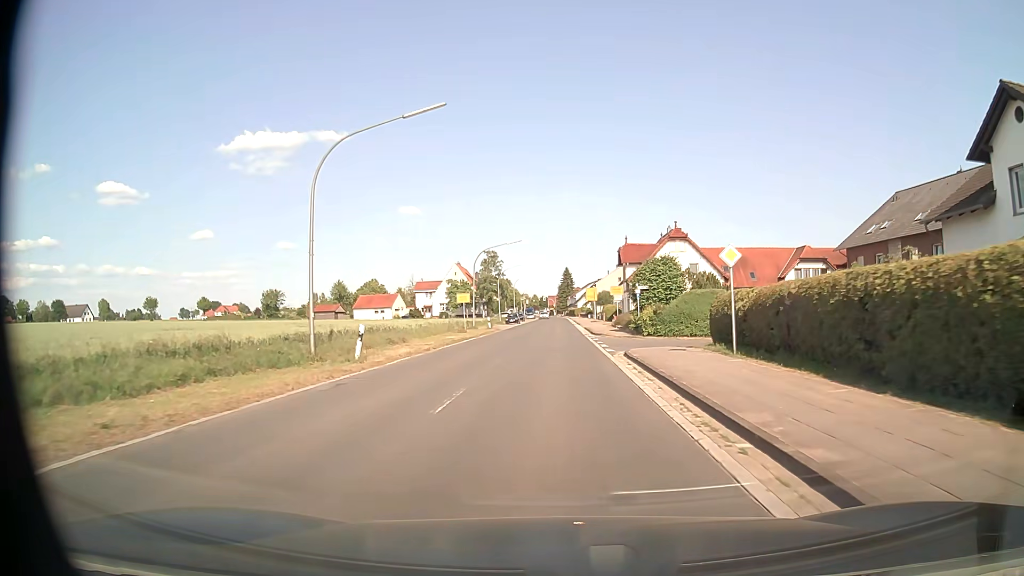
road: secondary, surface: asphalt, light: Day
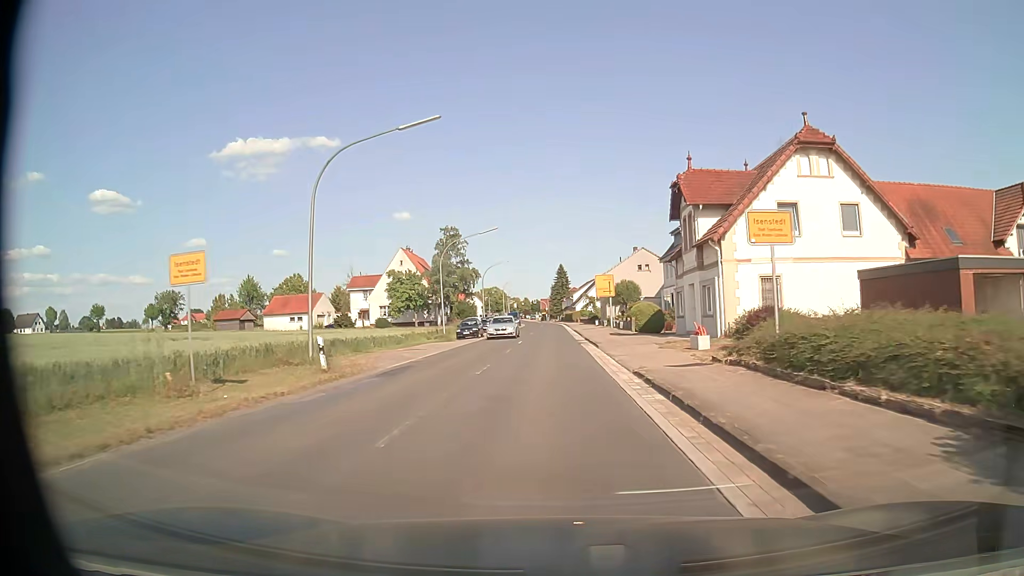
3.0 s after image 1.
(+0.2, +38.2) m; 0°
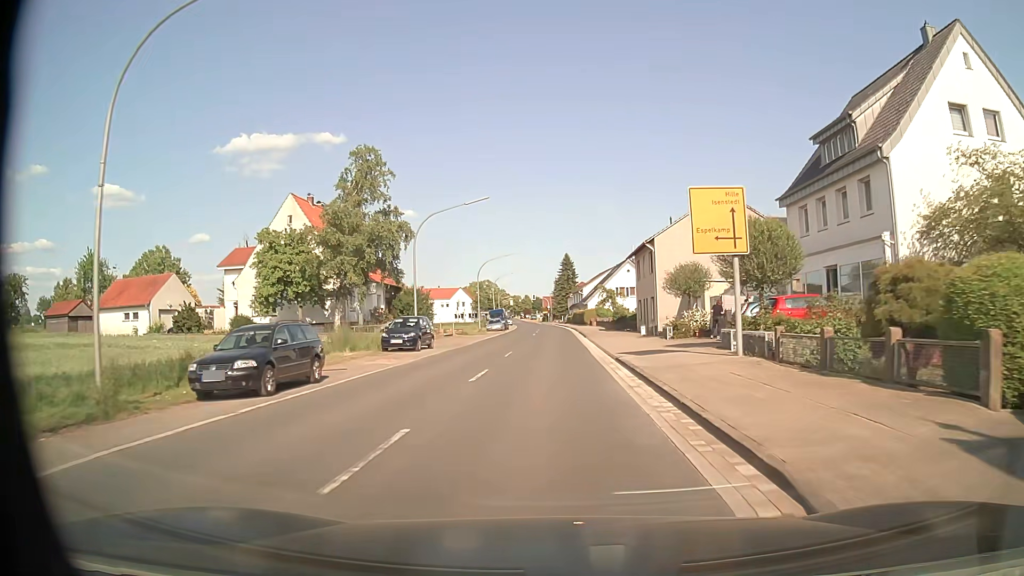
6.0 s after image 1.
(0.0, +38.1) m; 0°
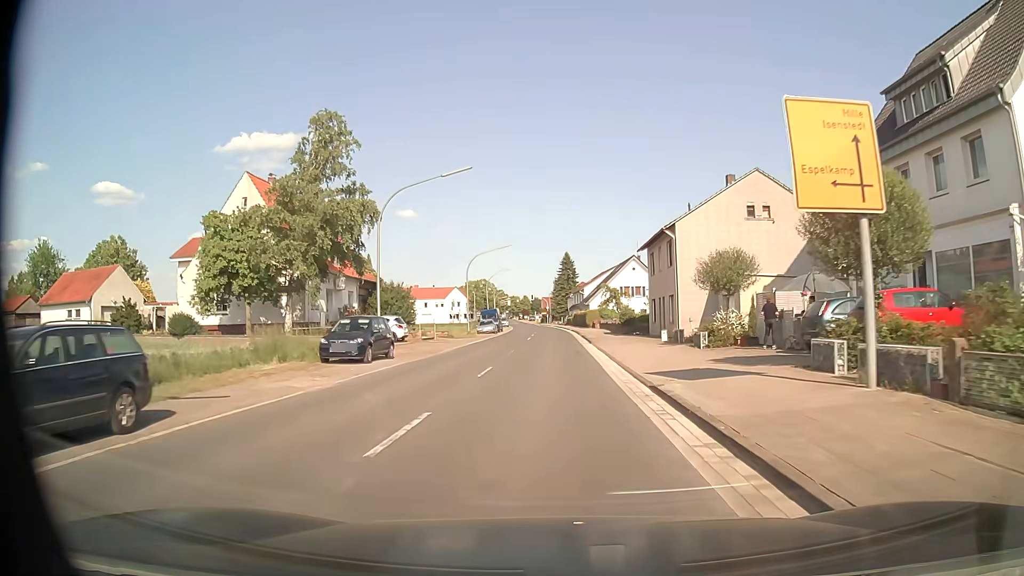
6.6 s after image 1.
(-0.1, +7.7) m; -1°
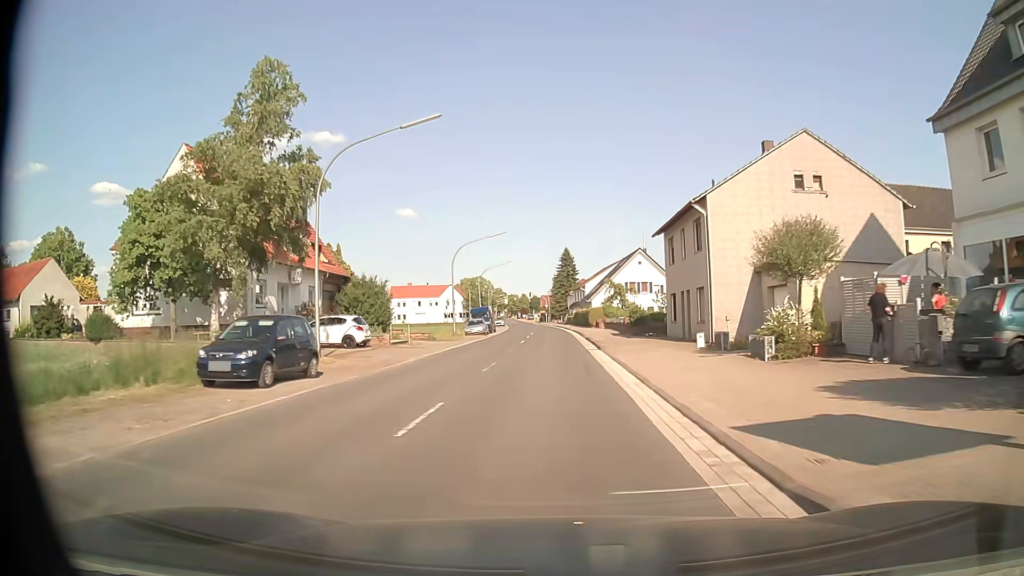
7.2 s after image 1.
(0.0, +7.8) m; 0°
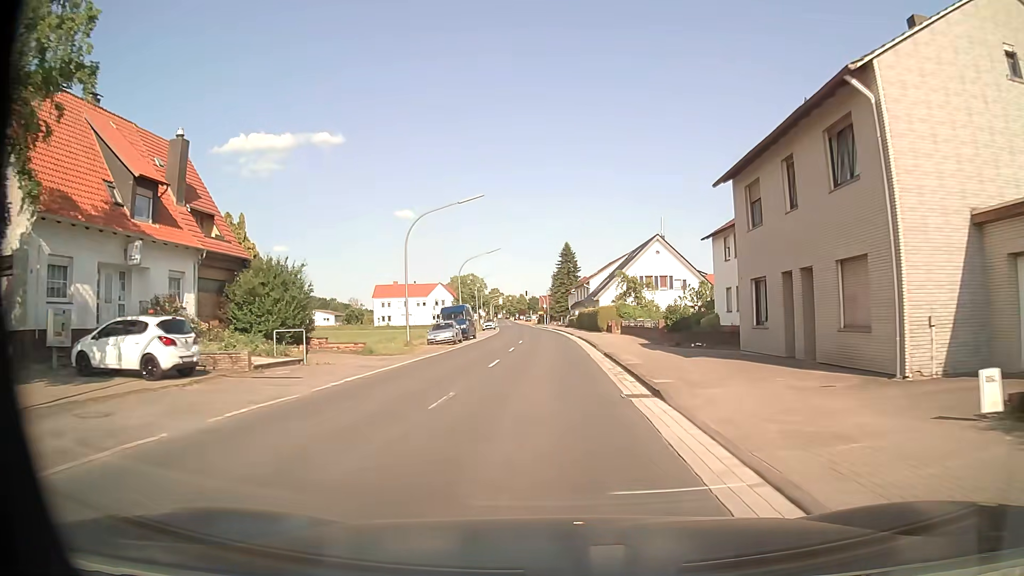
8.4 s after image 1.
(0.0, +15.9) m; 0°
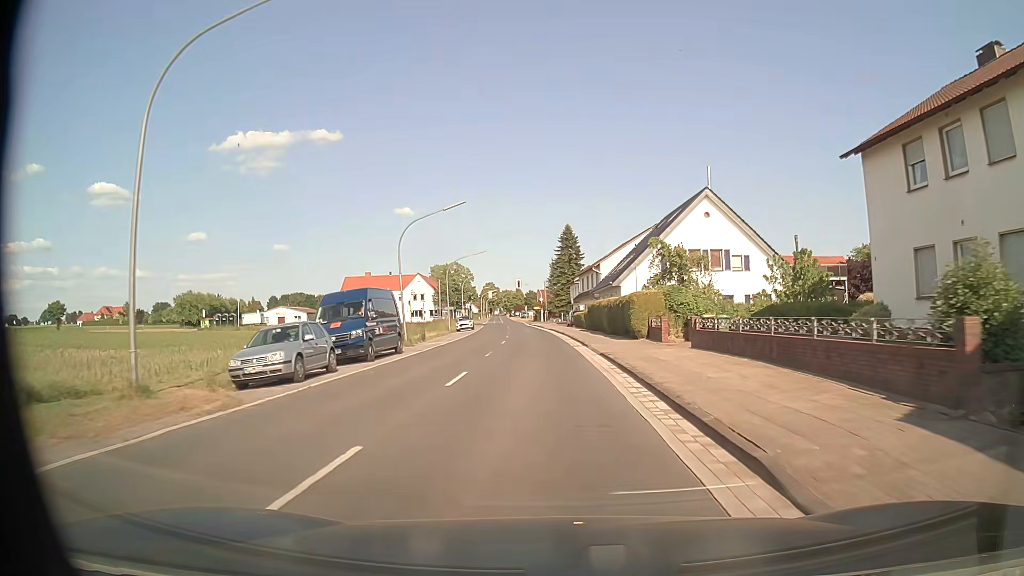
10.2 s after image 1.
(+0.2, +24.1) m; +1°
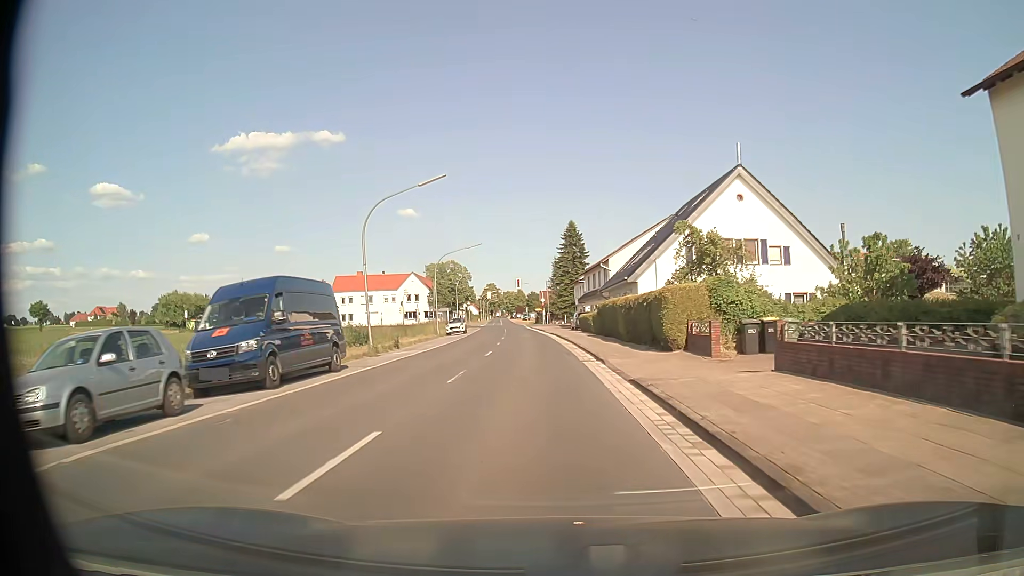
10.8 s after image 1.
(-0.1, +8.1) m; -1°
(0, +10) (0, +20) (-1, +30) (-1, +40) (-2, +50) (-2, +60) (-3, +70) (-4, +80) (-5, +90) (-6, +100) m
